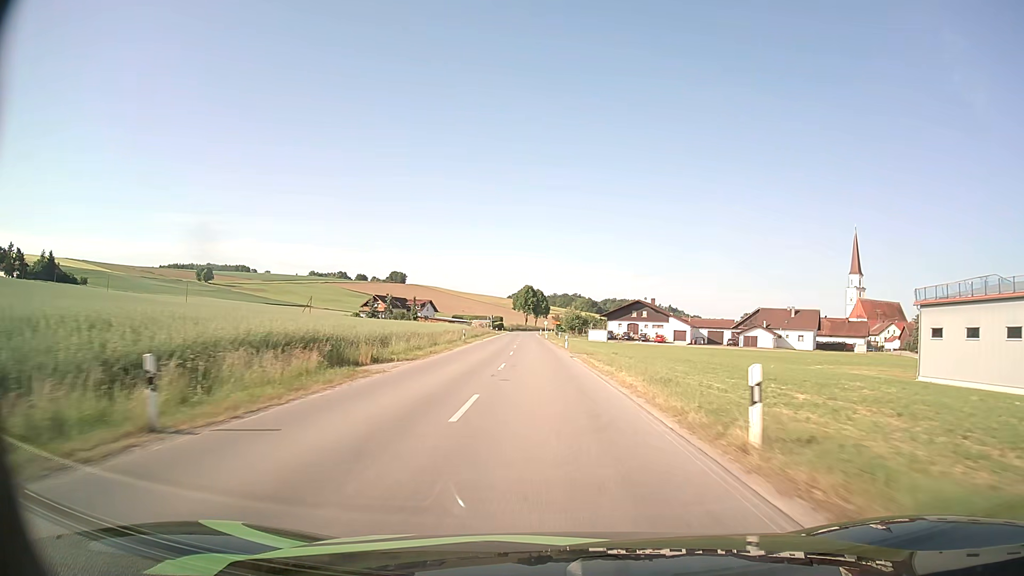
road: secondary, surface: asphalt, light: Day
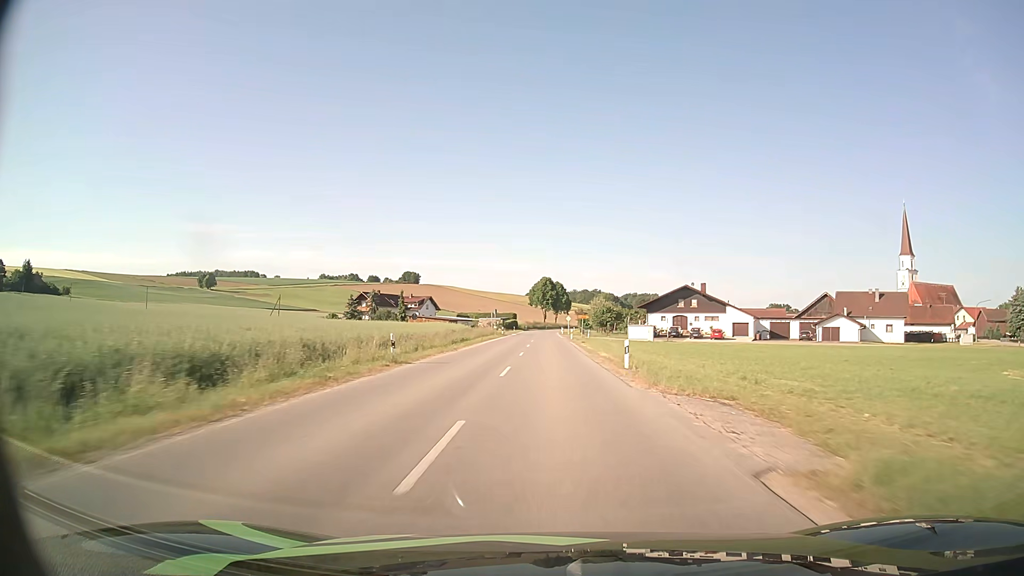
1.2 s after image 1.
(-0.6, +28.5) m; -2°
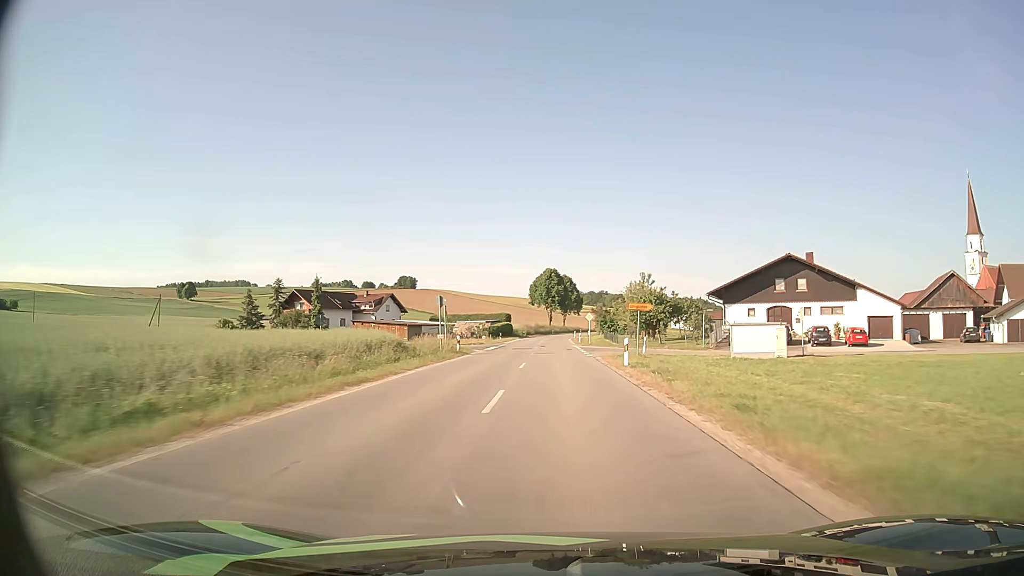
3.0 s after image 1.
(-0.2, +42.8) m; -1°
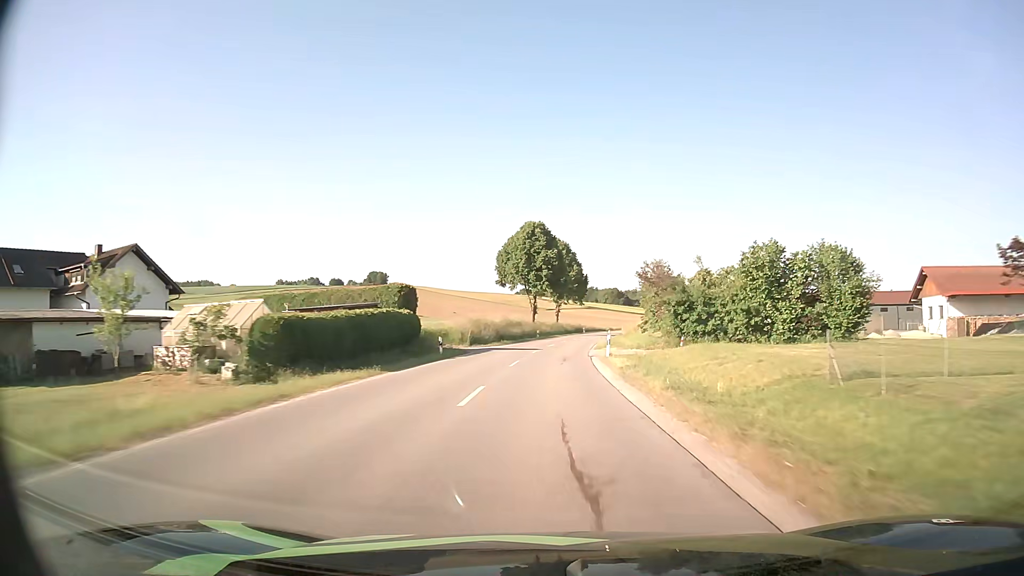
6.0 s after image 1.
(+0.8, +71.0) m; +1°
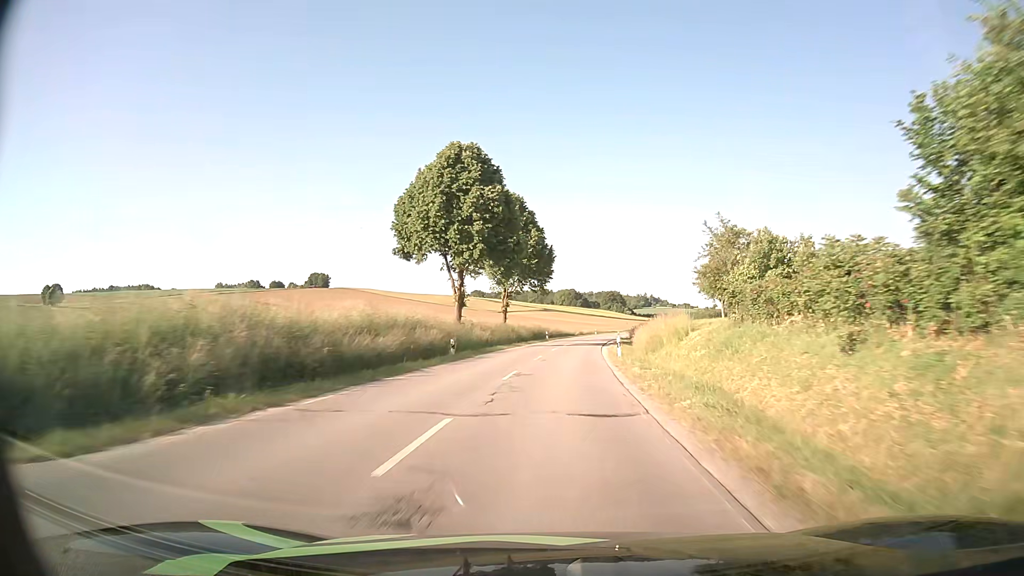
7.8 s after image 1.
(+1.1, +41.4) m; +4°
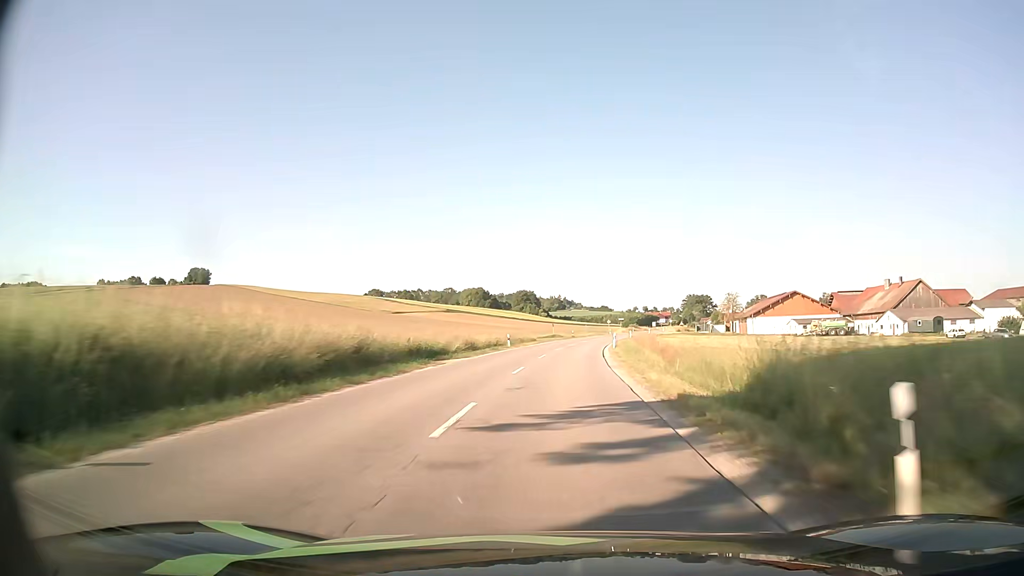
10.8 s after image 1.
(+4.8, +69.4) m; +8°
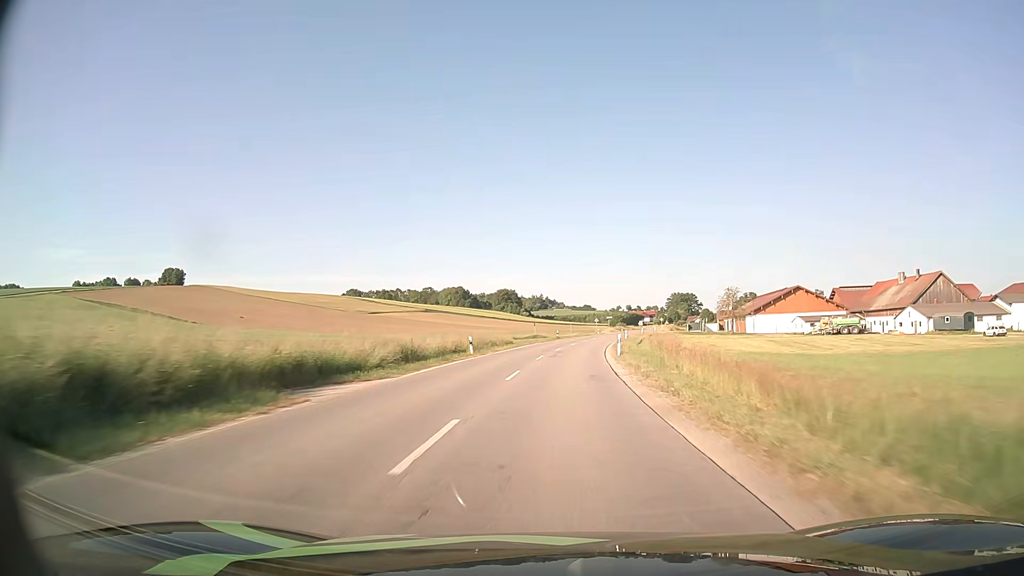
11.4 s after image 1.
(+0.2, +14.1) m; +1°
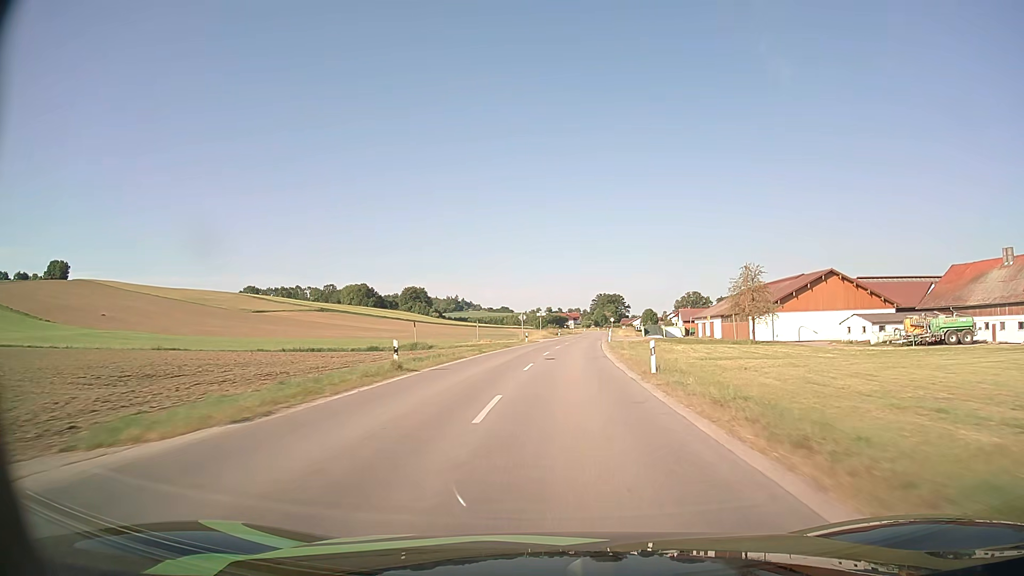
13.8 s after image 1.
(+3.1, +56.5) m; +7°
(0, +10) (0, +20) (+1, +30) (+1, +40) (+2, +50) (+3, +60) (+4, +70) (+5, +80) (+6, +90) (+7, +100) m
